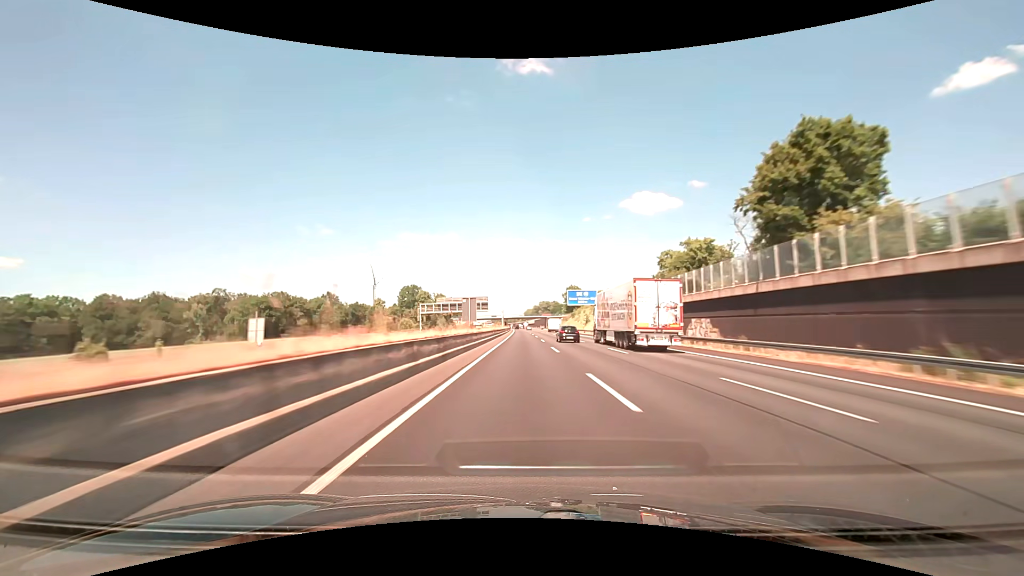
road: motorway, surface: asphalt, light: Day
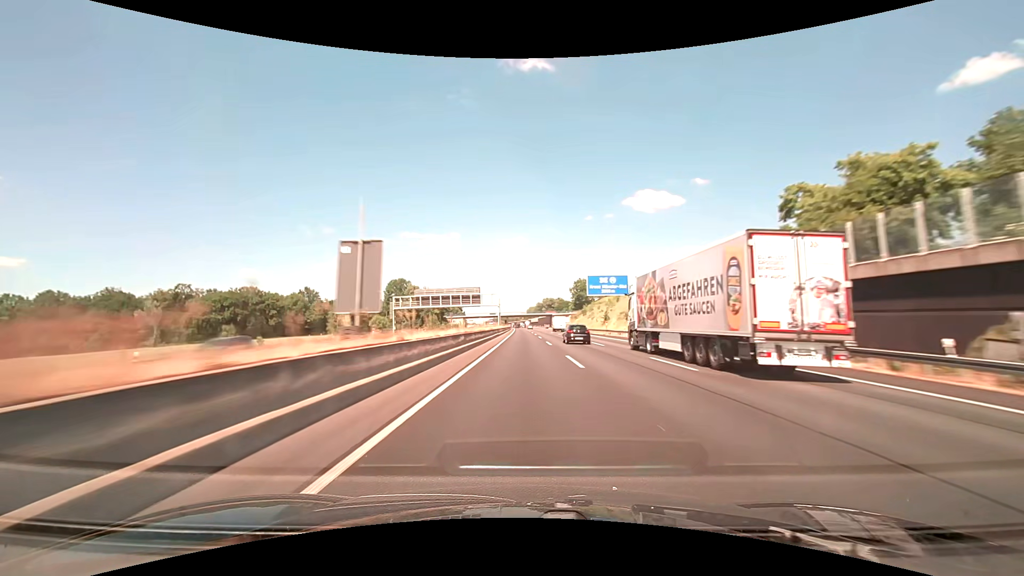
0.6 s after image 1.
(0.0, +28.4) m; 0°
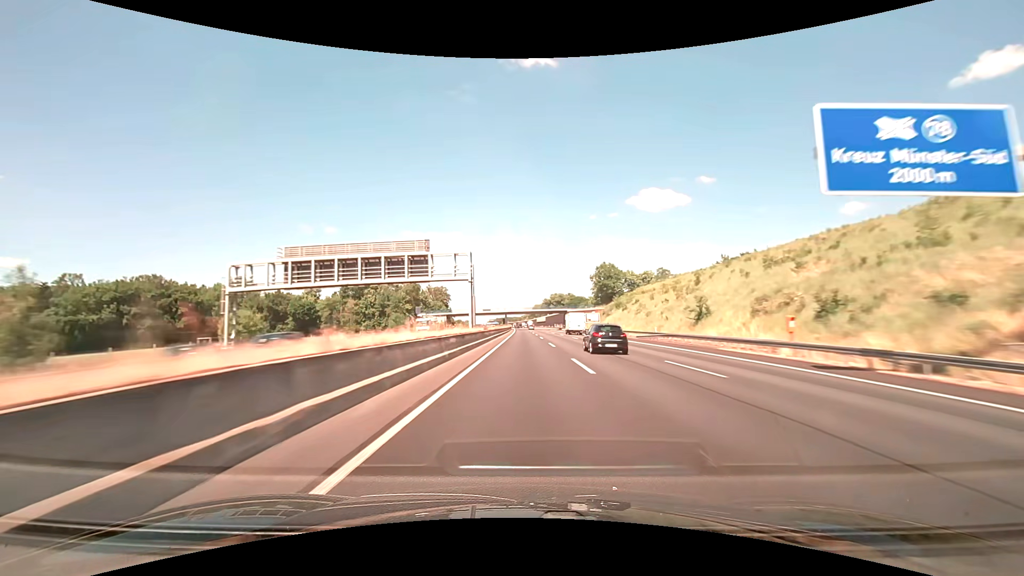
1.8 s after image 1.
(-0.2, +57.0) m; 0°
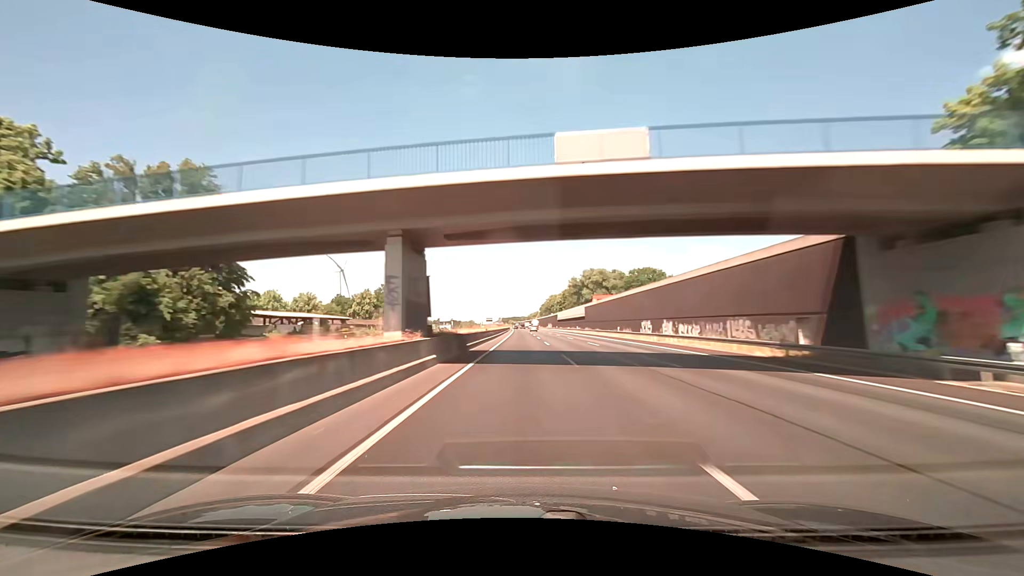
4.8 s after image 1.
(-1.3, +142.8) m; -1°
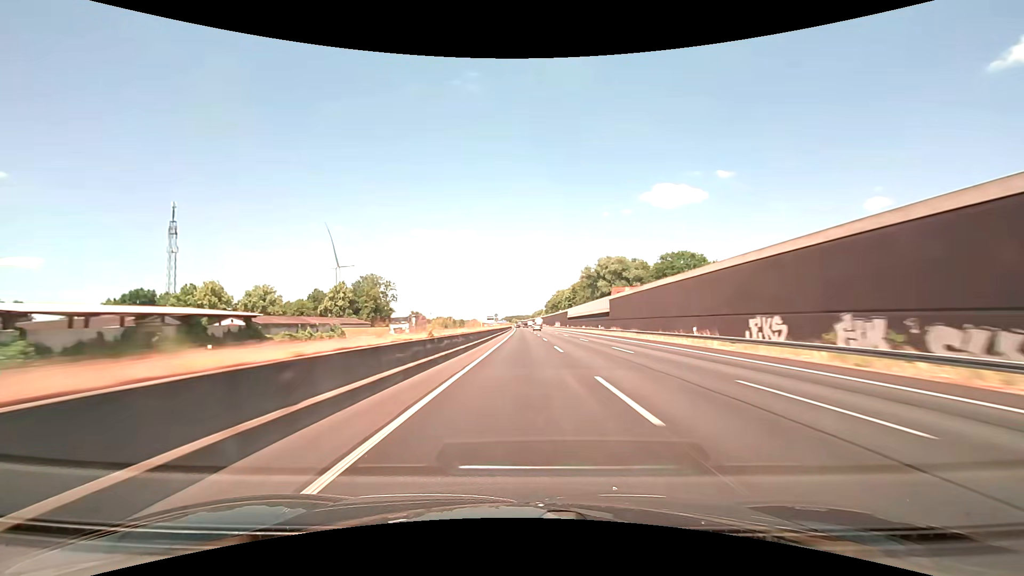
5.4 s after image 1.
(-0.1, +28.5) m; 0°
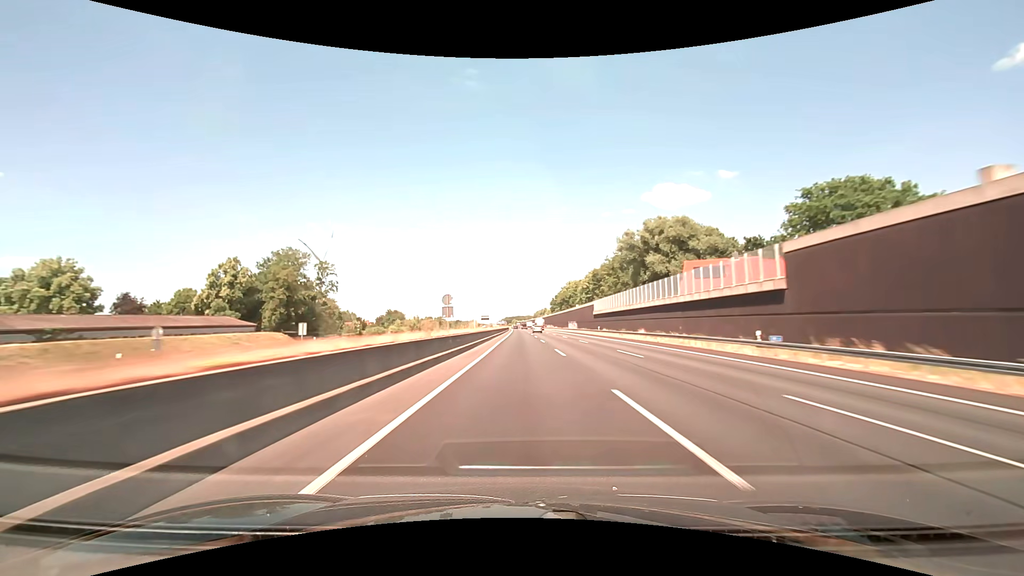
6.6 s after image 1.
(-0.3, +57.1) m; 0°
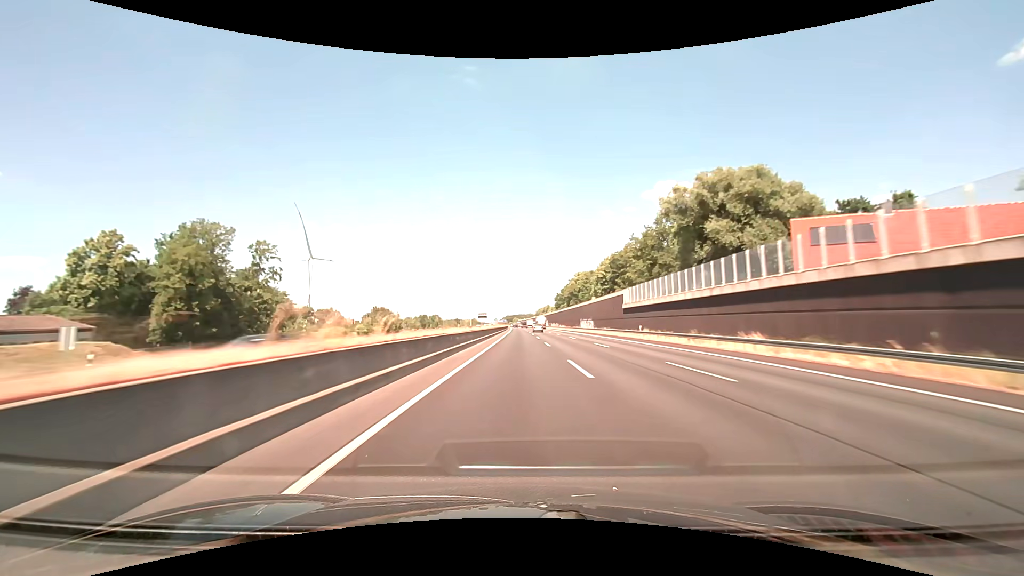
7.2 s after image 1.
(0.0, +28.6) m; 0°
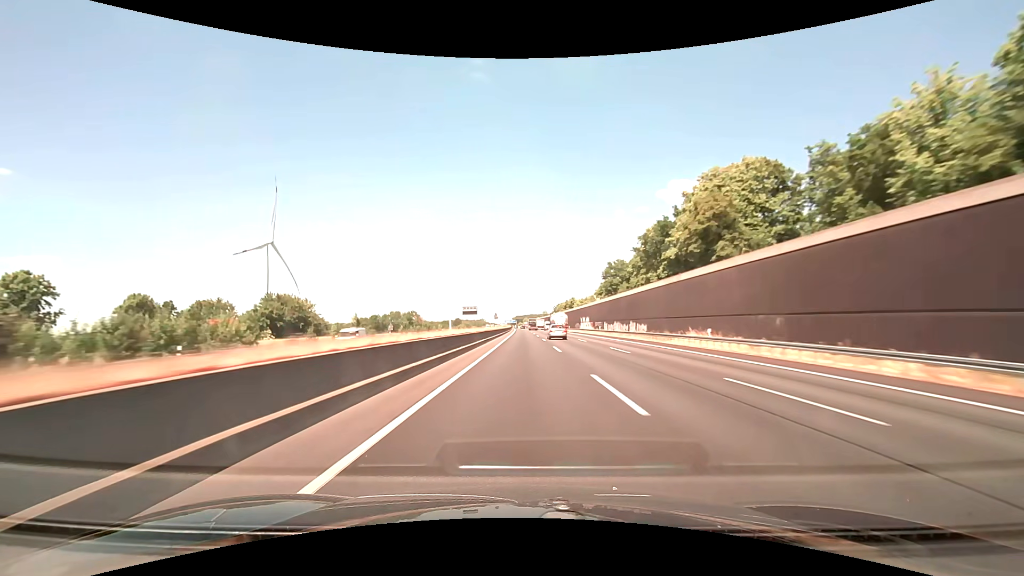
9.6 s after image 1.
(-1.4, +114.2) m; -1°
(0, +10) (0, +20) (0, +30) (0, +40) (0, +50) (0, +60) (0, +70) (0, +80) (0, +90) (0, +100) m
